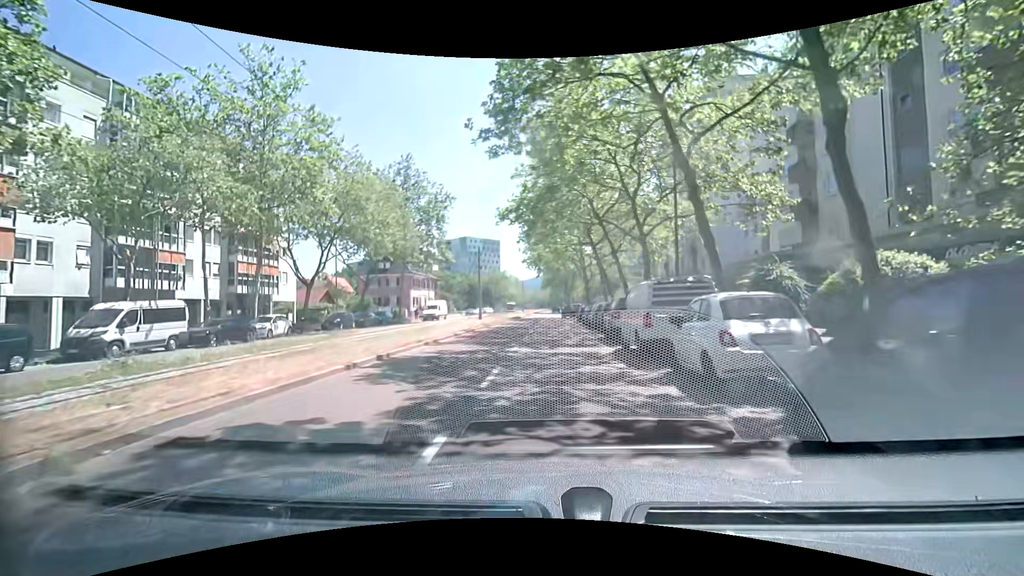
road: tertiary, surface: asphalt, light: Day
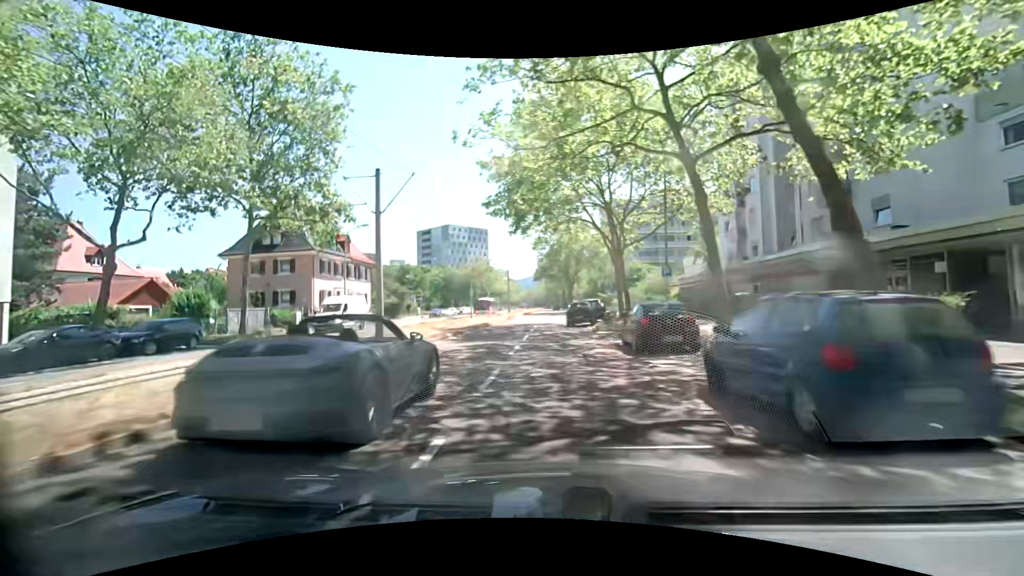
(+0.2, +30.1) m; 0°
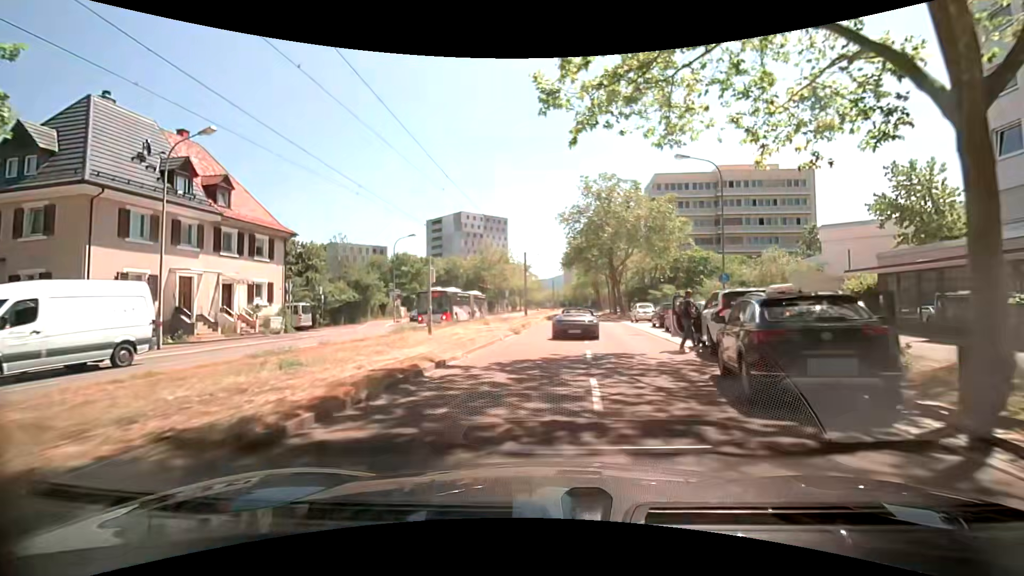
(-0.7, +25.3) m; -3°
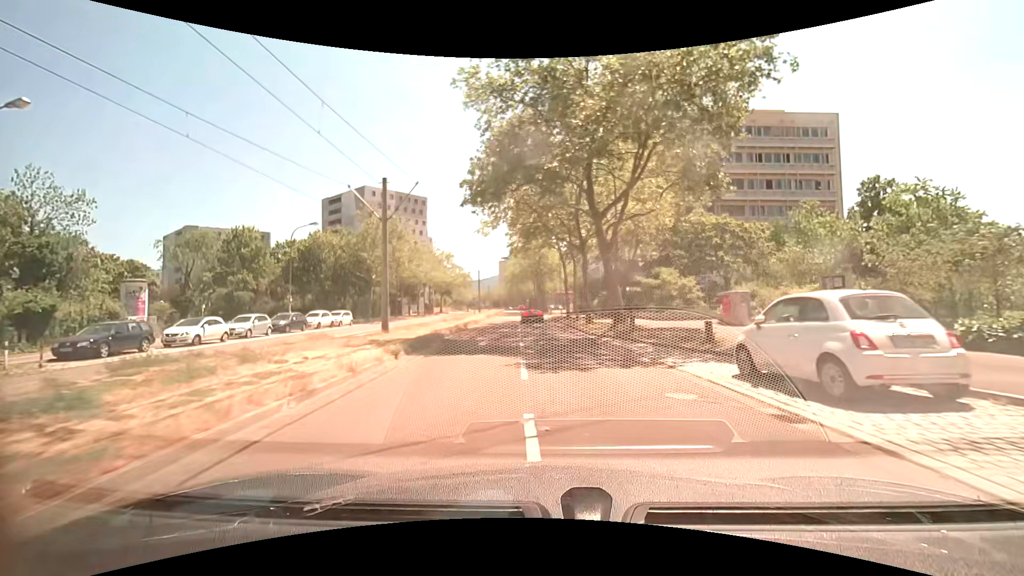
(+2.6, +32.9) m; +8°
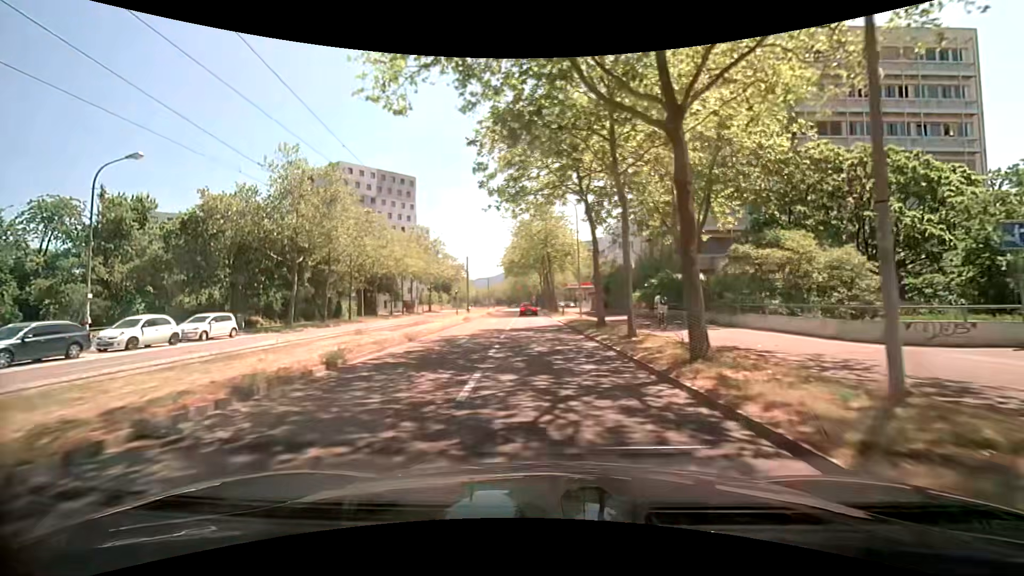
(-0.1, +20.1) m; -1°
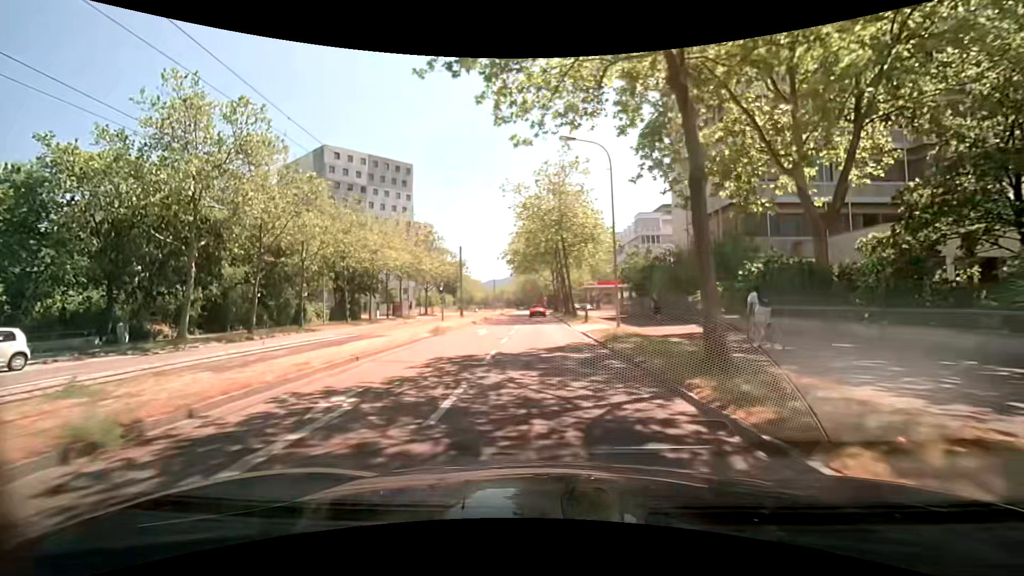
(-0.1, +13.3) m; -1°
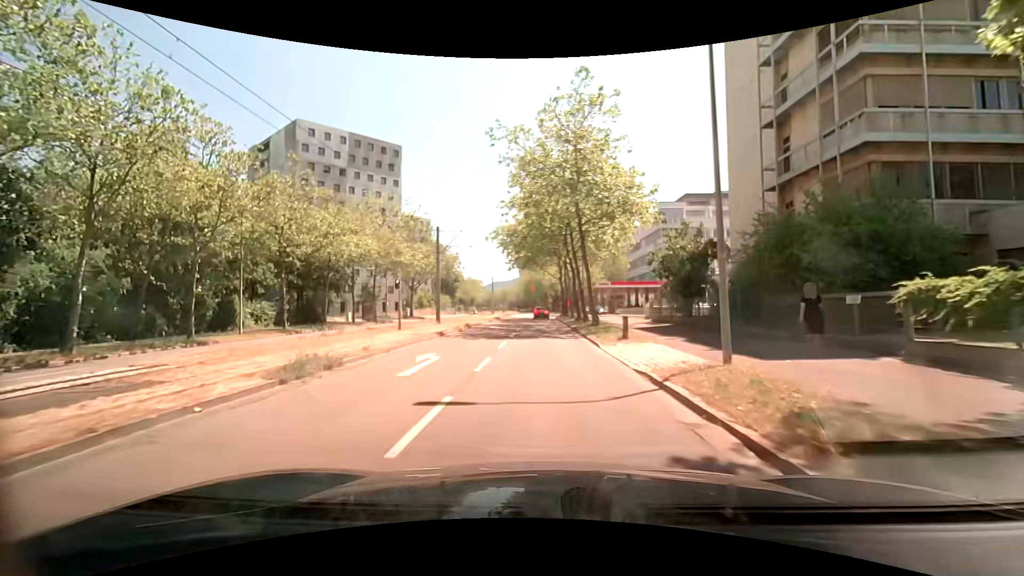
(-0.1, +13.2) m; 0°
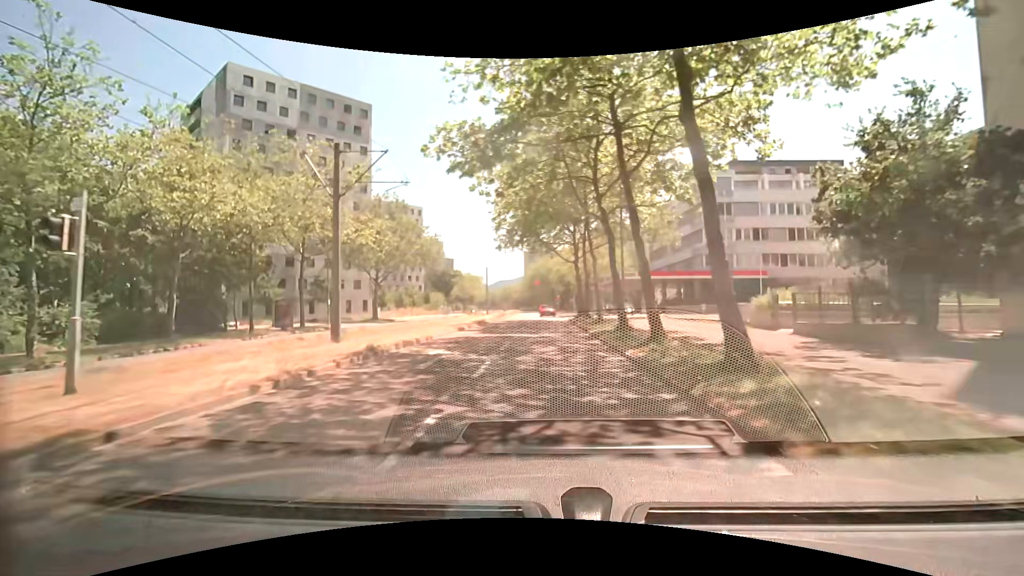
(-0.2, +19.3) m; -1°
(0, +10) (0, +20) (0, +30) (0, +40) (0, +50) (0, +60) (0, +70) (0, +80) (0, +90) (0, +100) m
